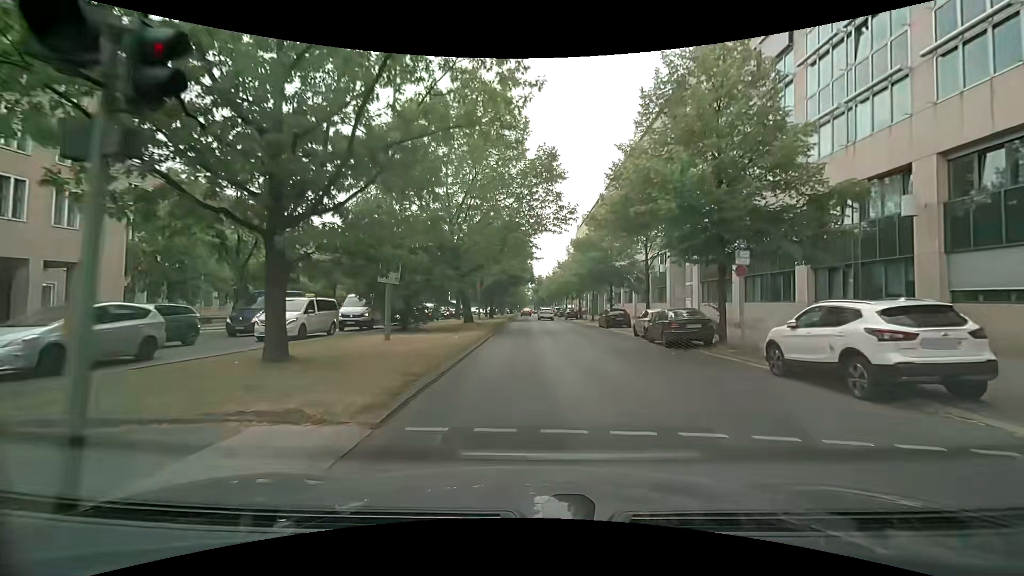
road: primary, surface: asphalt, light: Day
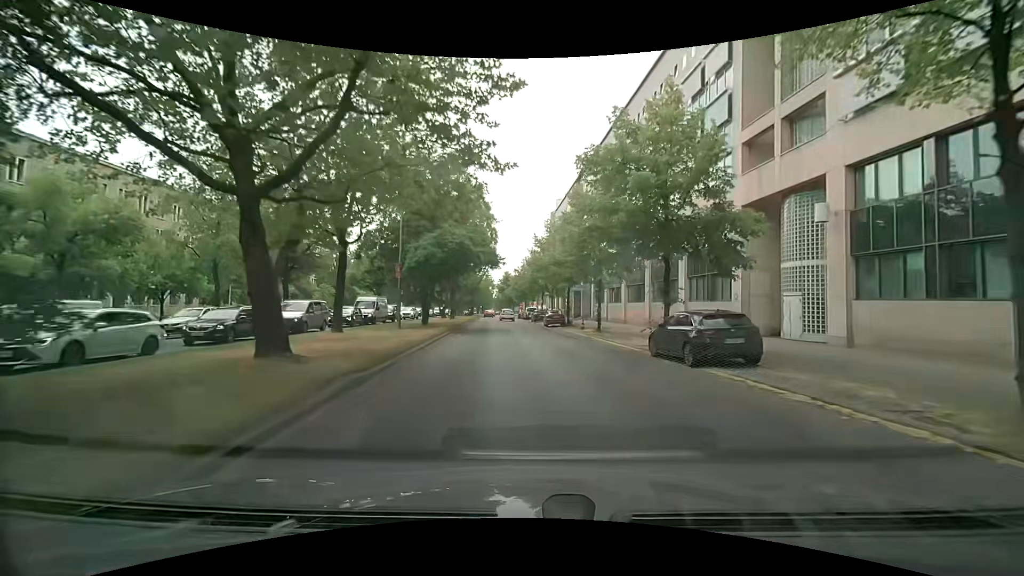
(+1.0, +23.9) m; +5°
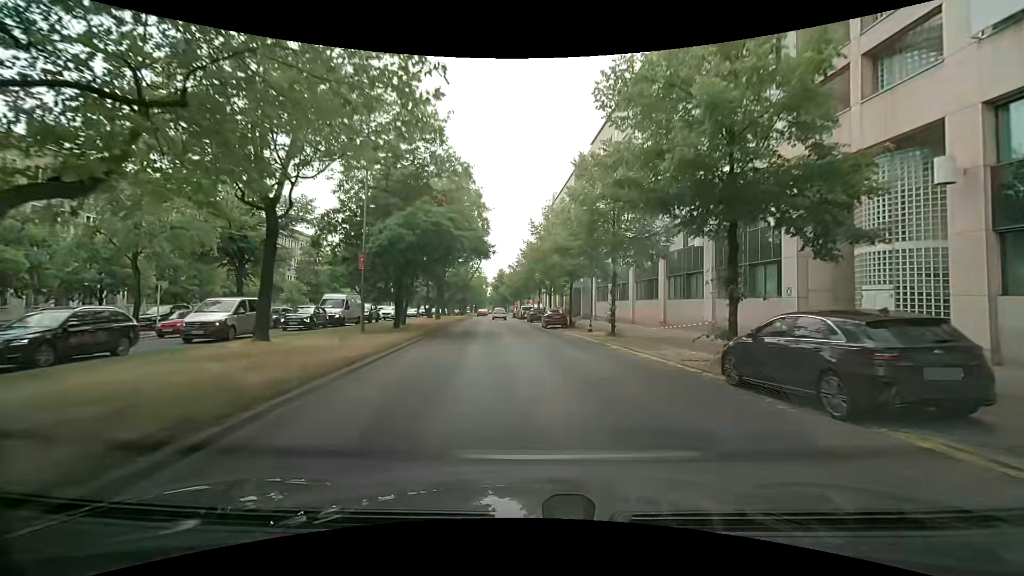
(-0.1, +6.3) m; -1°
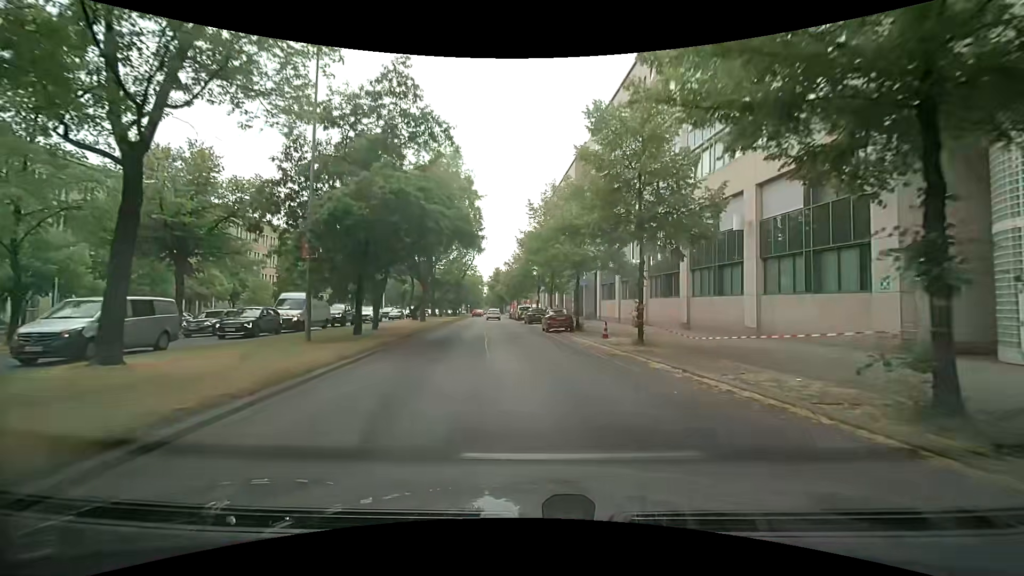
(0.0, +6.1) m; -1°
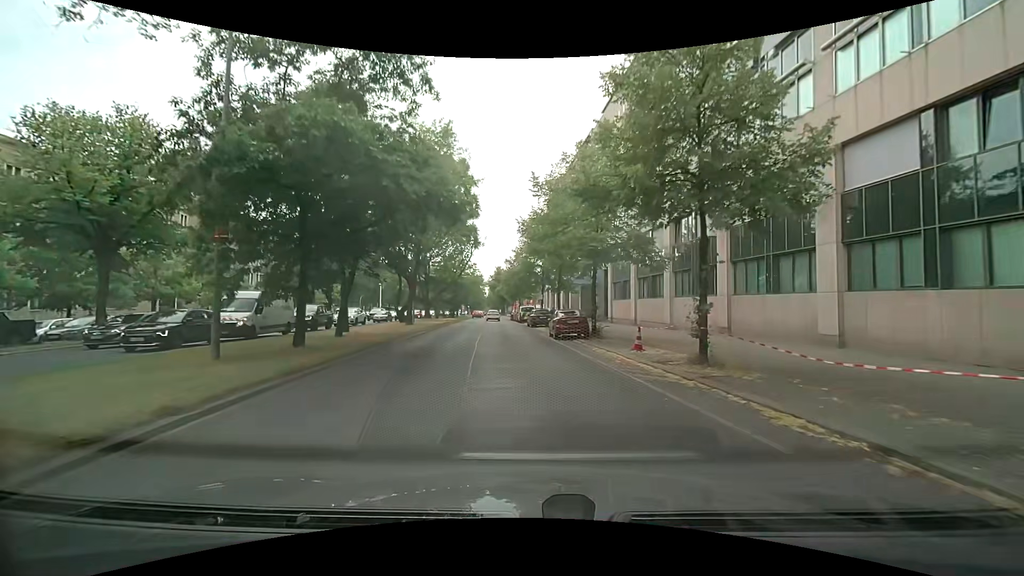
(0.0, +5.9) m; 0°
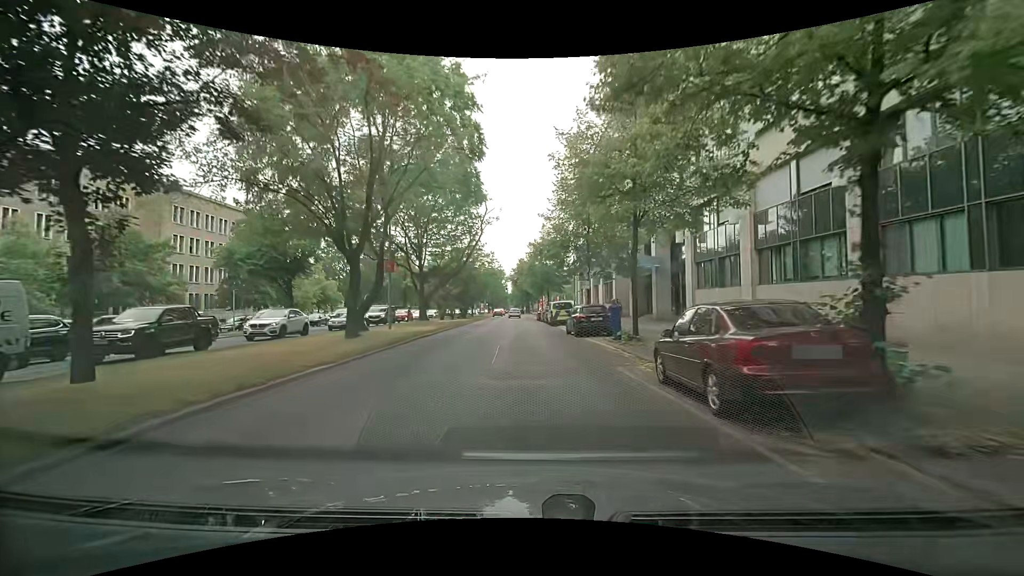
(0.0, +17.3) m; -1°
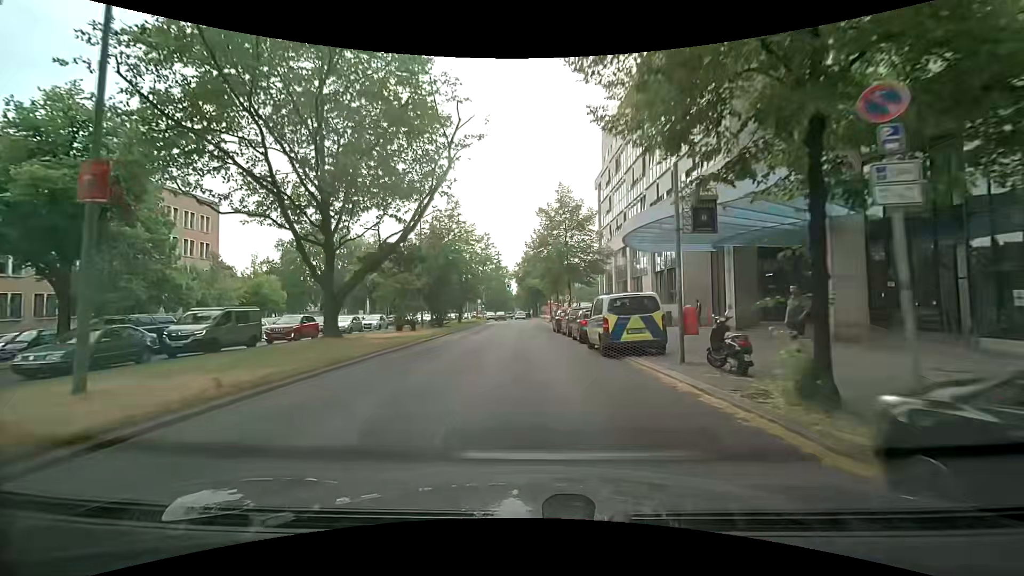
(-0.2, +23.1) m; -2°
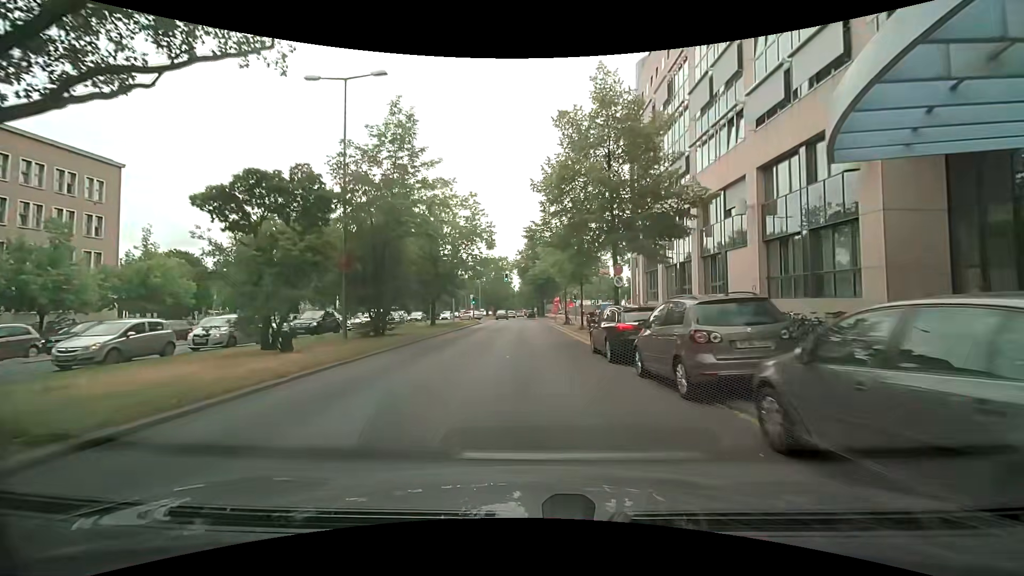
(+0.1, +19.4) m; 0°
(0, +10) (0, +20) (0, +30) (0, +40) (0, +50) (0, +60) (0, +70) (-1, +80) (-1, +90) (-1, +100) m
